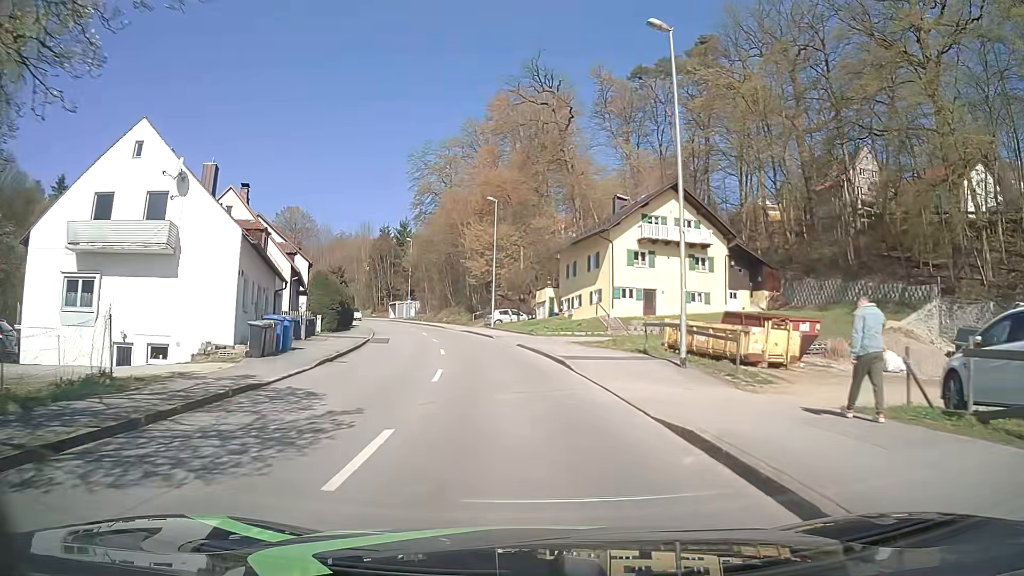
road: tertiary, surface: asphalt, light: Day
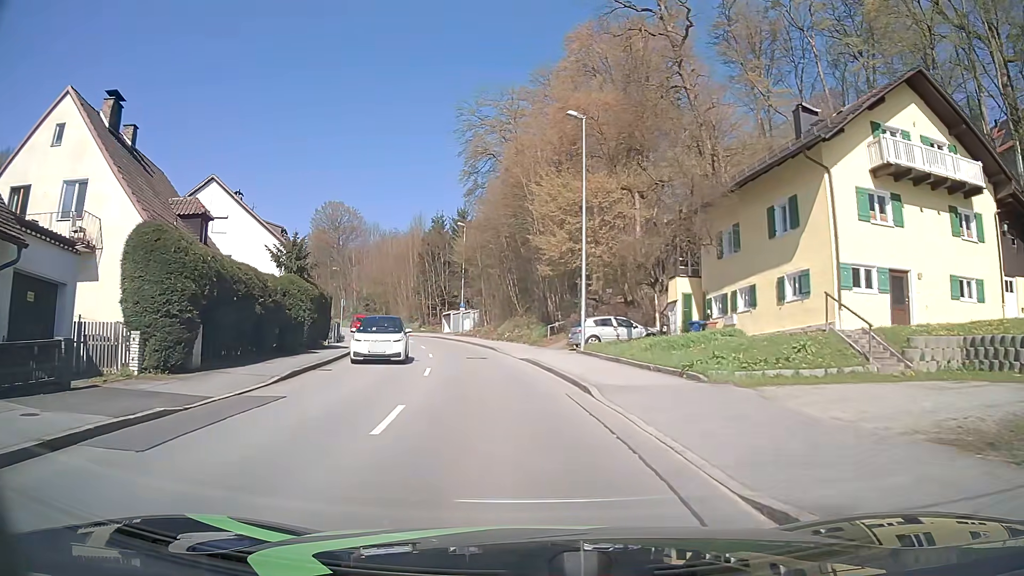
(-1.4, +24.1) m; -6°
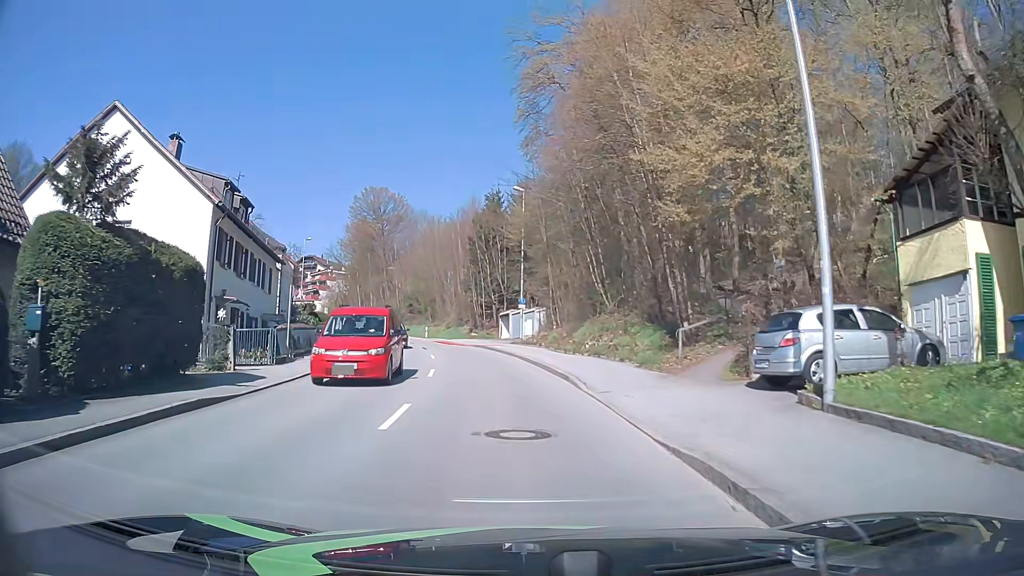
(-1.1, +17.7) m; -6°
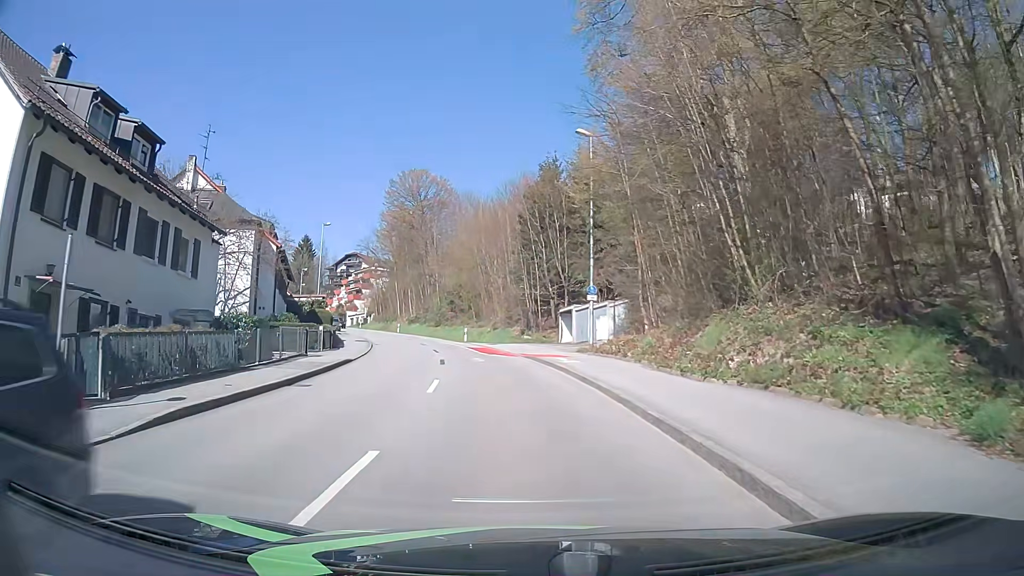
(-0.8, +13.5) m; -5°
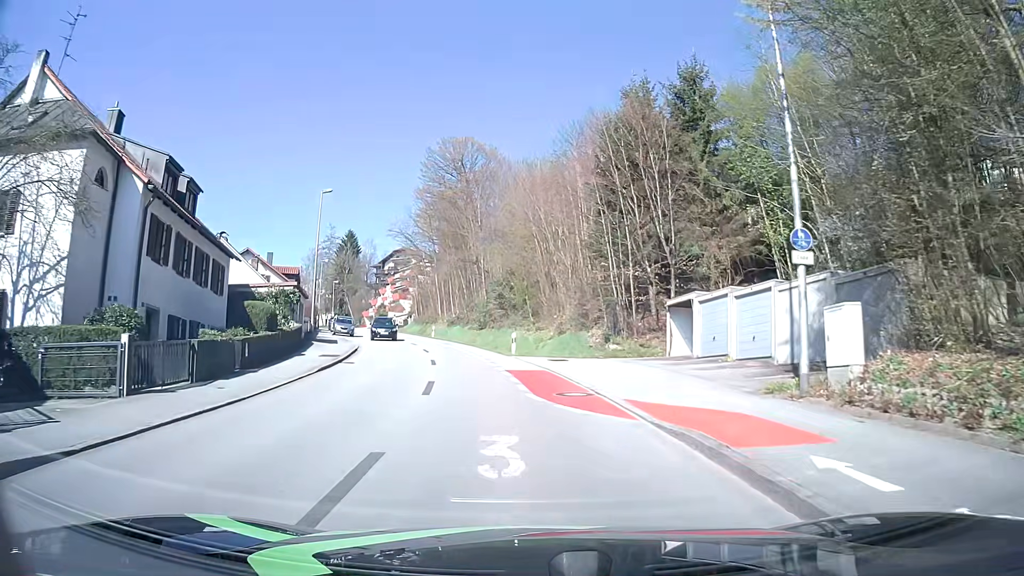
(-1.2, +18.3) m; -6°
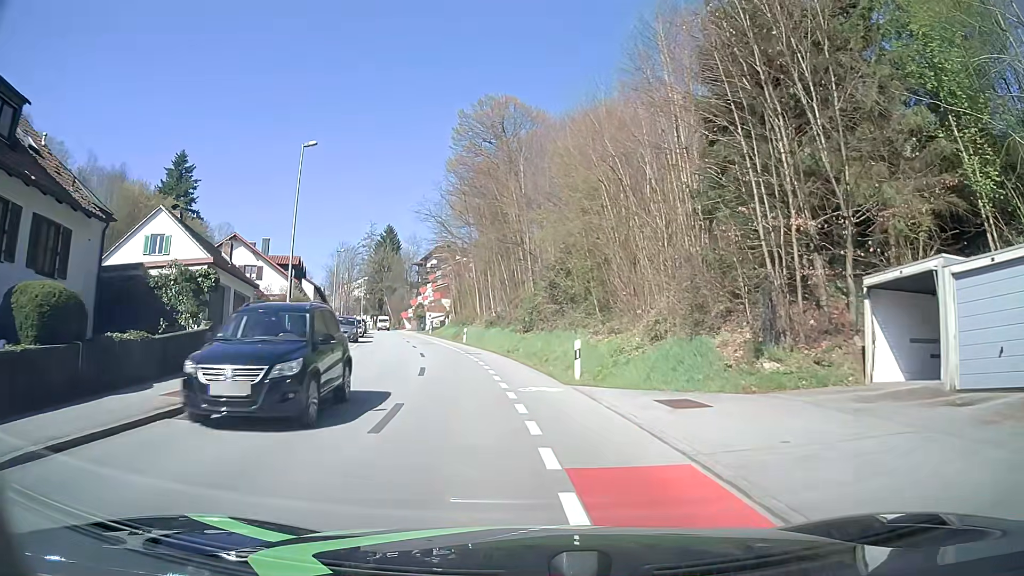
(-0.6, +13.9) m; -5°
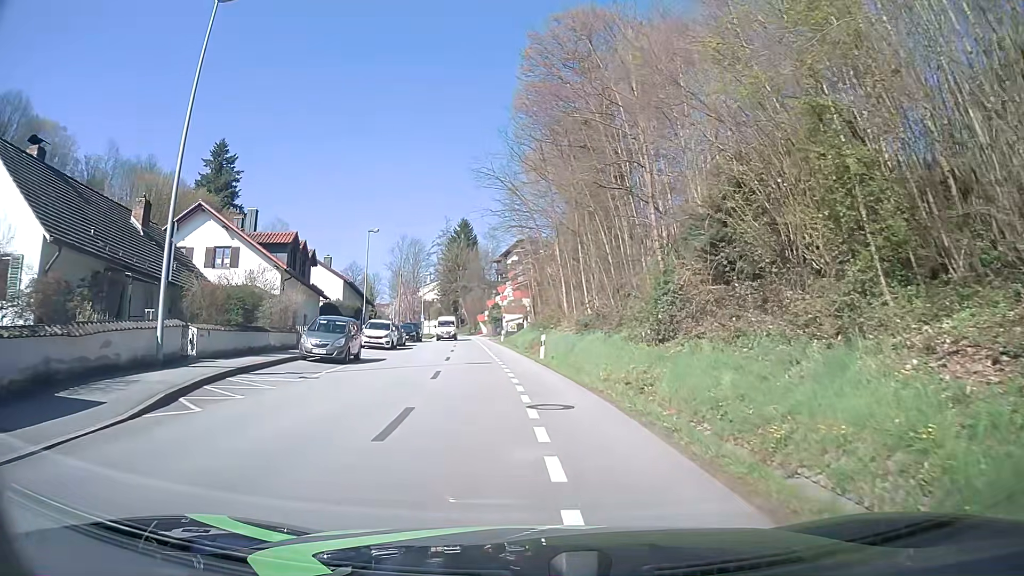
(-1.2, +18.5) m; -7°
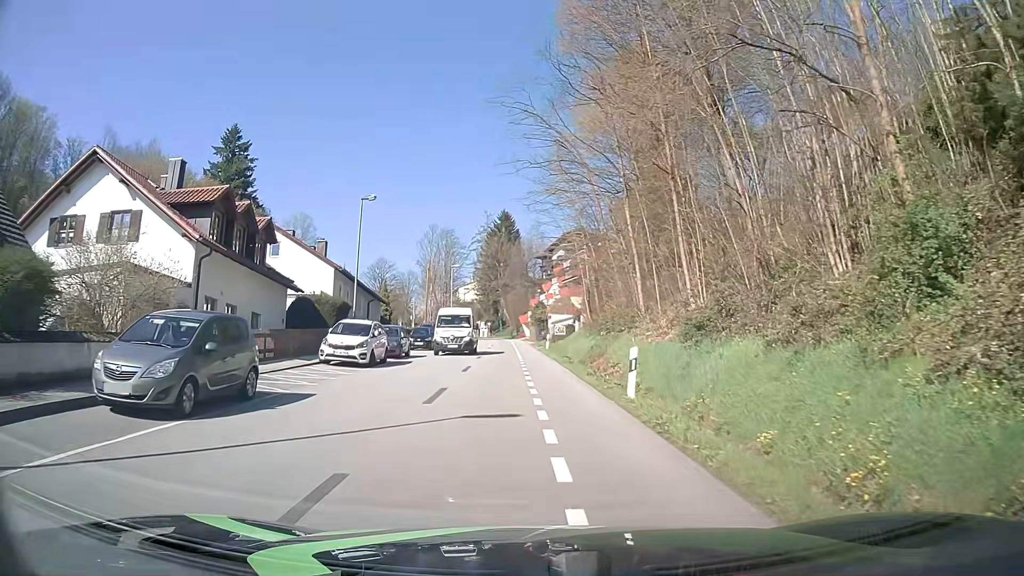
(-0.5, +13.9) m; -4°
(0, +10) (0, +20) (-1, +30) (-1, +40) (-2, +50) (-2, +60) (-3, +70) (-3, +80) (-4, +90) (-5, +100) m
